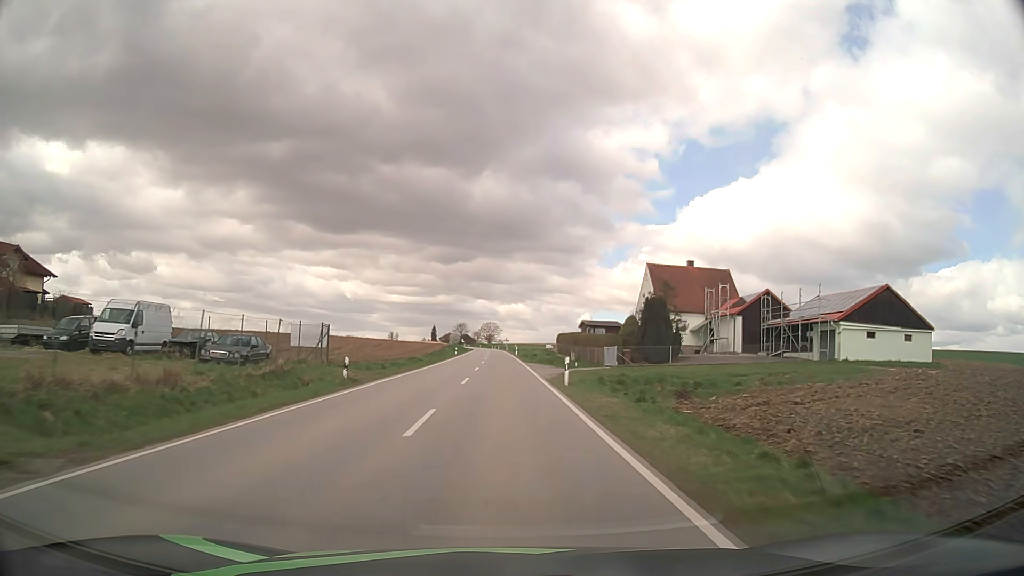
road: secondary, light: Day
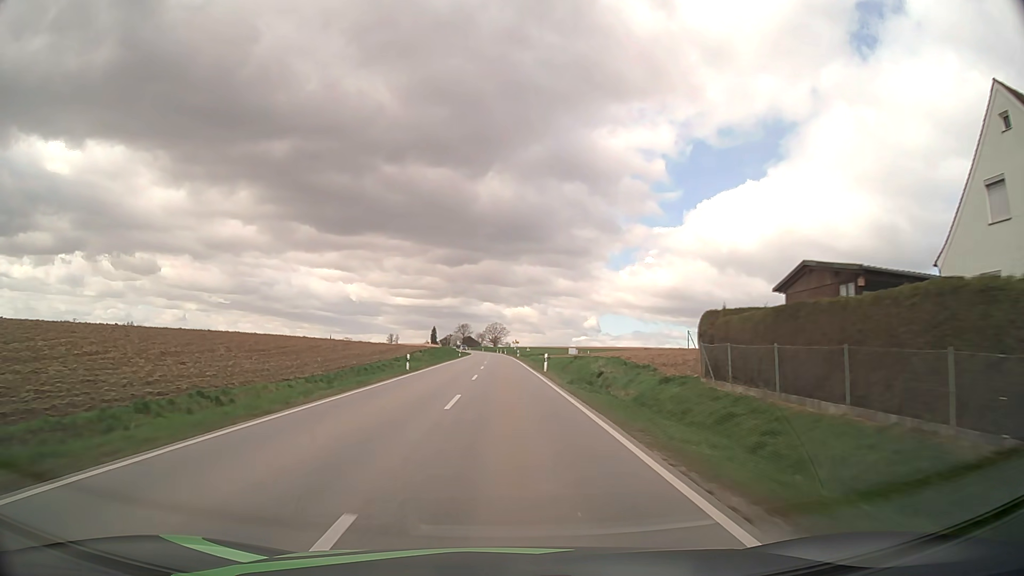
(-0.4, +47.5) m; -1°
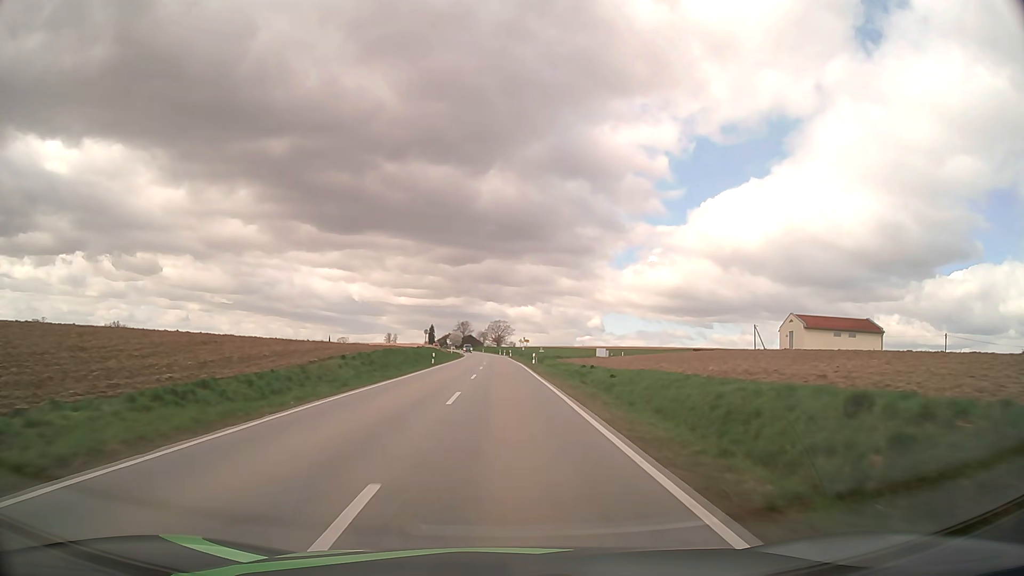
(-0.1, +37.0) m; 0°
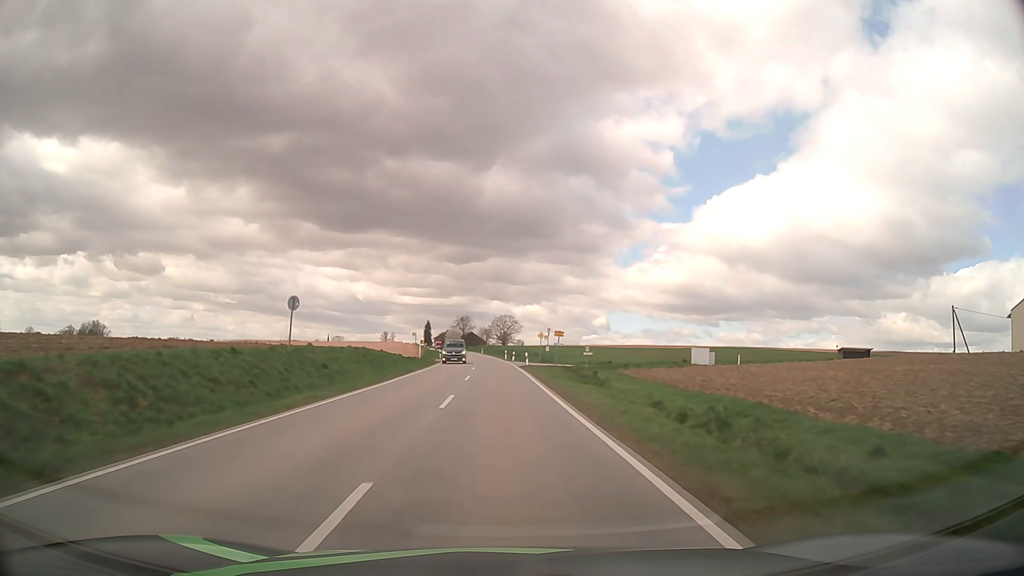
(-0.2, +50.9) m; -1°
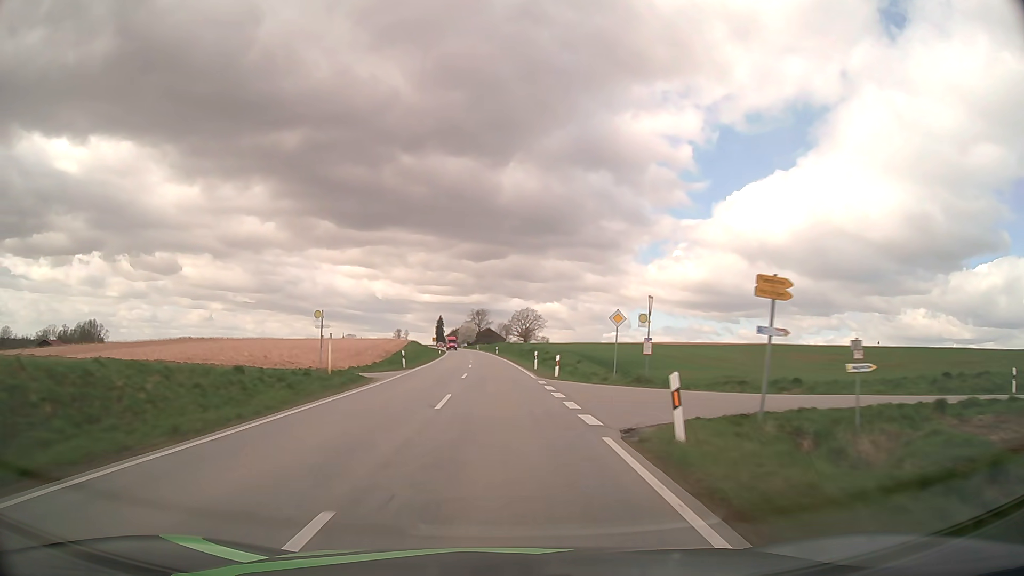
(-0.3, +39.2) m; -1°
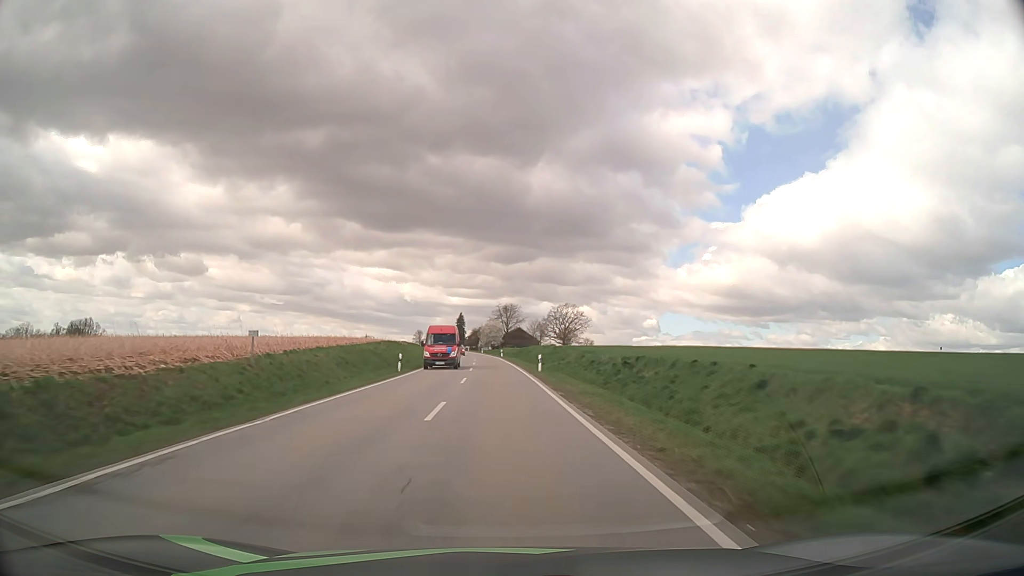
(-1.3, +52.9) m; -3°
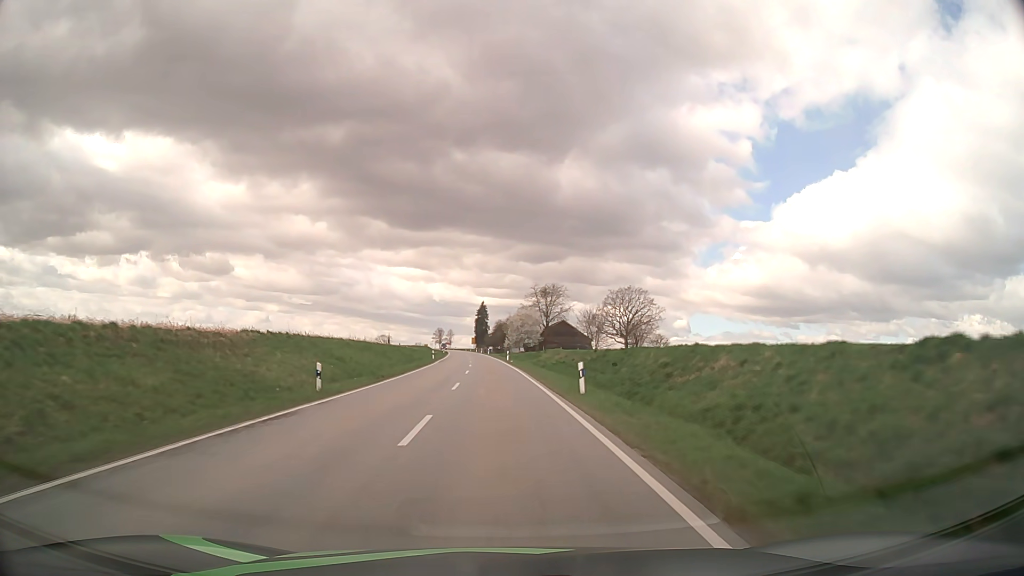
(-1.6, +66.8) m; -3°
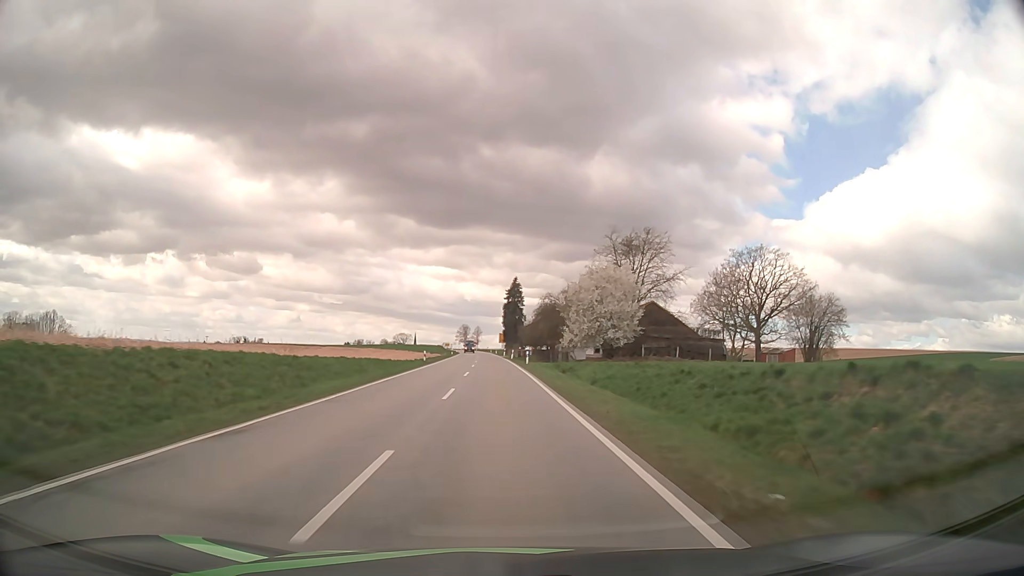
(-2.0, +67.7) m; -3°
(0, +10) (0, +20) (0, +30) (0, +40) (-1, +50) (-1, +60) (-1, +70) (-2, +80) (-2, +90) (-3, +100) m
